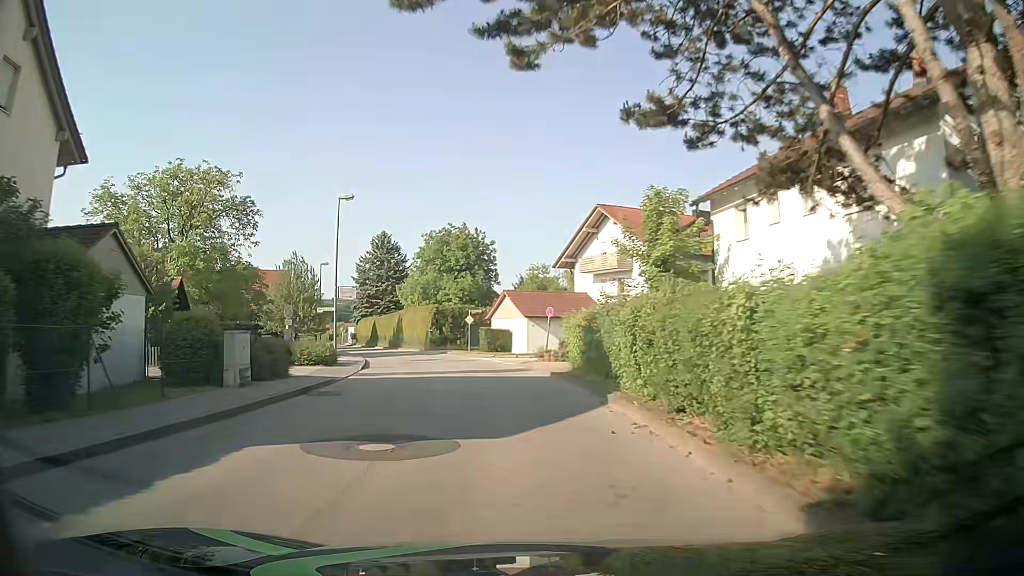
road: unclassified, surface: asphalt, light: Day
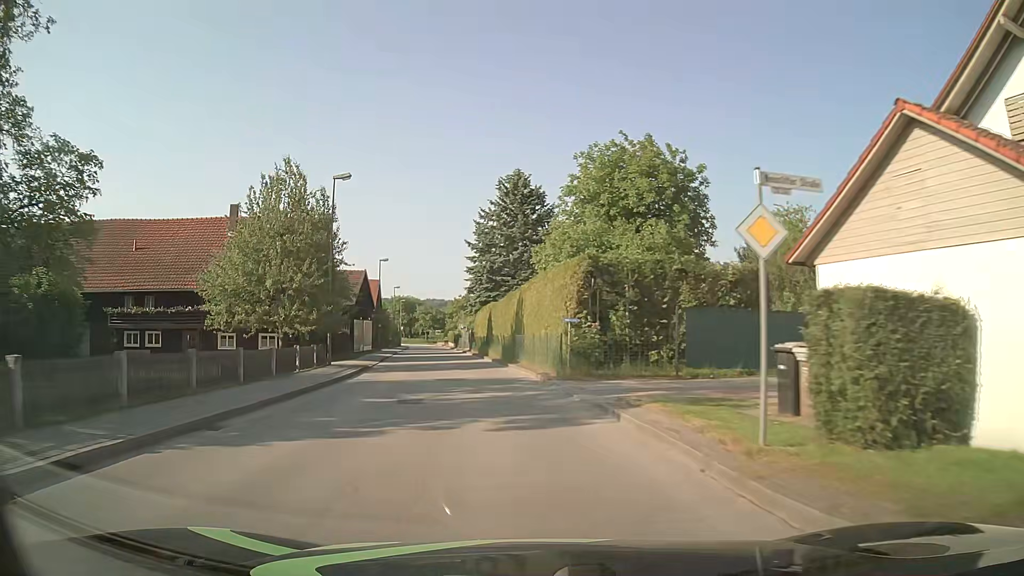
(-4.2, +36.6) m; -15°
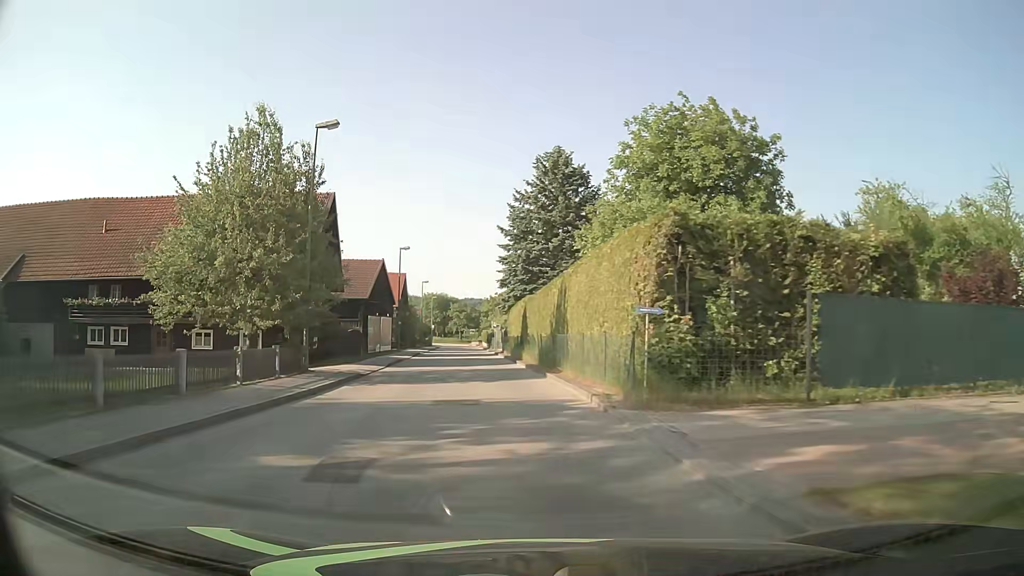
(-0.2, +7.5) m; -3°
(0, +10) (-1, +20) (-2, +30) (-3, +40) (-4, +50) (-5, +60) (-6, +70) (-7, +80) (-8, +90) (-9, +100) m
